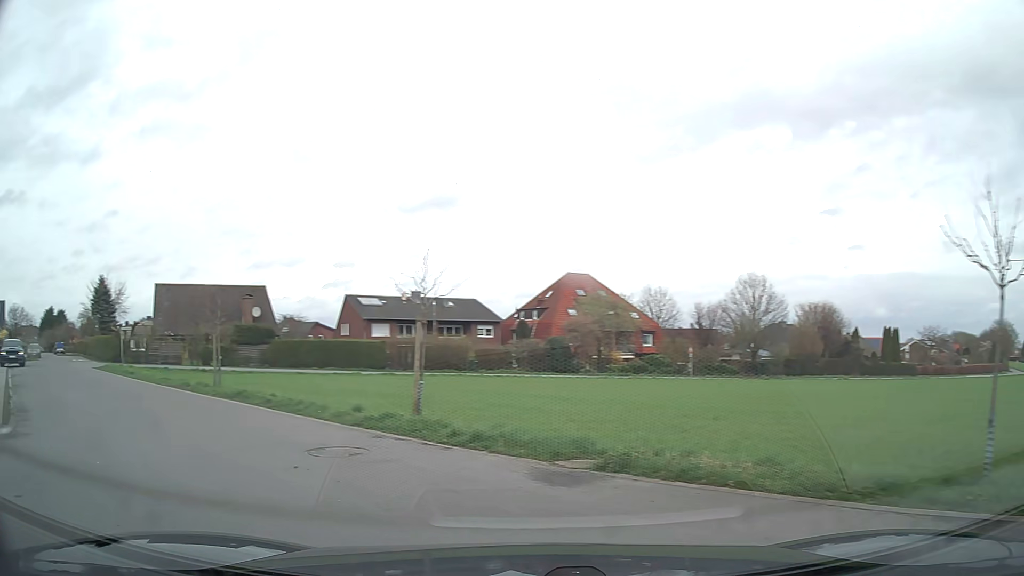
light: Day
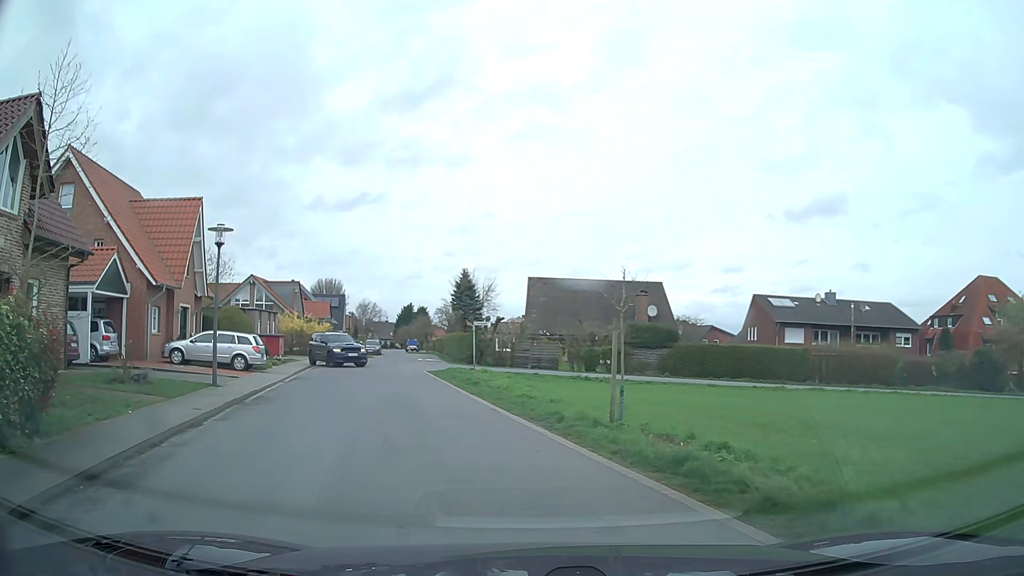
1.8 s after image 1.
(-3.4, +8.6) m; -33°
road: residential
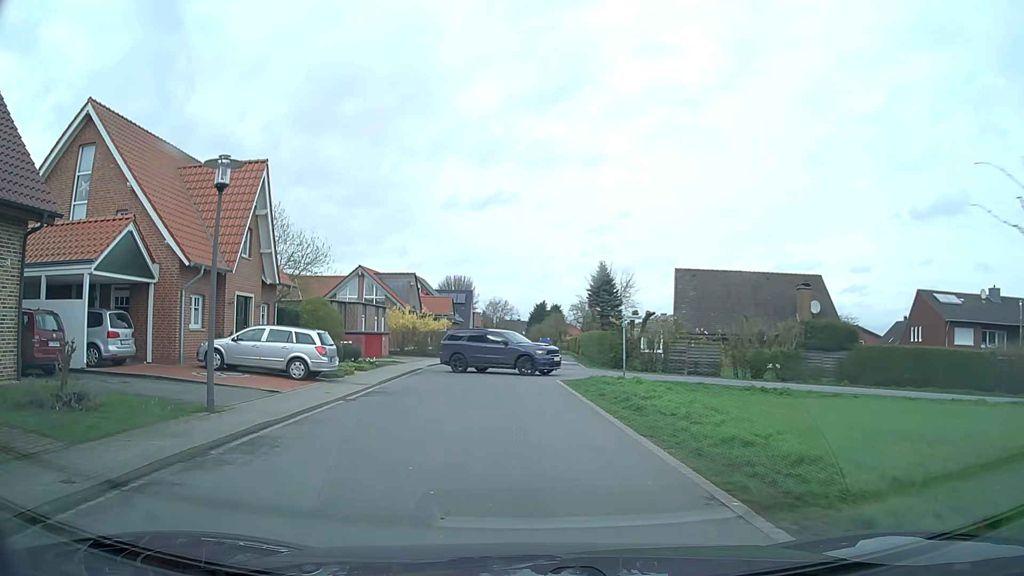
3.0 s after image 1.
(-0.8, +7.7) m; -11°
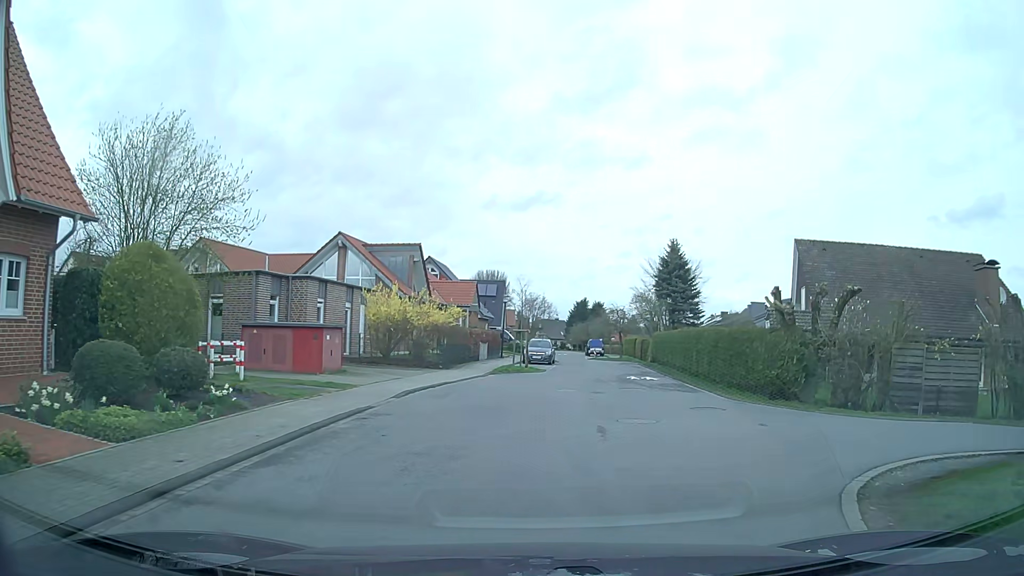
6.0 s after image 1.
(-1.2, +18.7) m; -4°
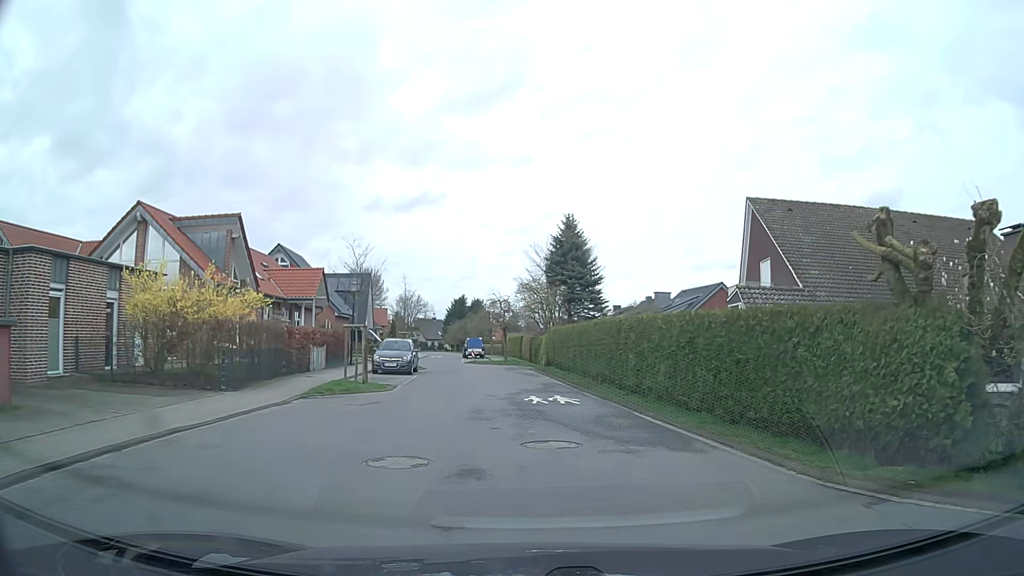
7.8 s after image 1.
(+1.0, +11.4) m; +11°
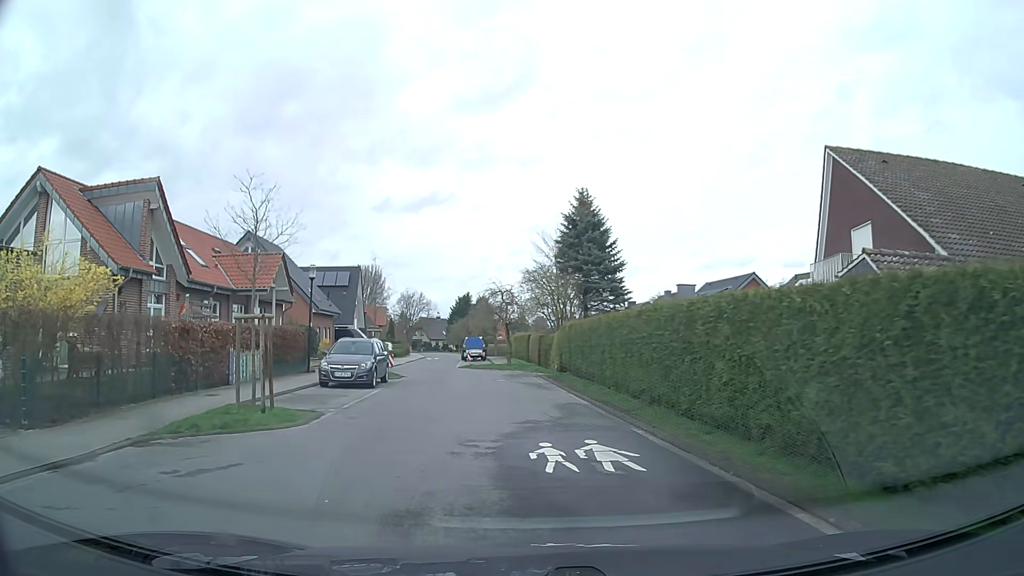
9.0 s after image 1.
(0.0, +8.3) m; 0°
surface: asphalt
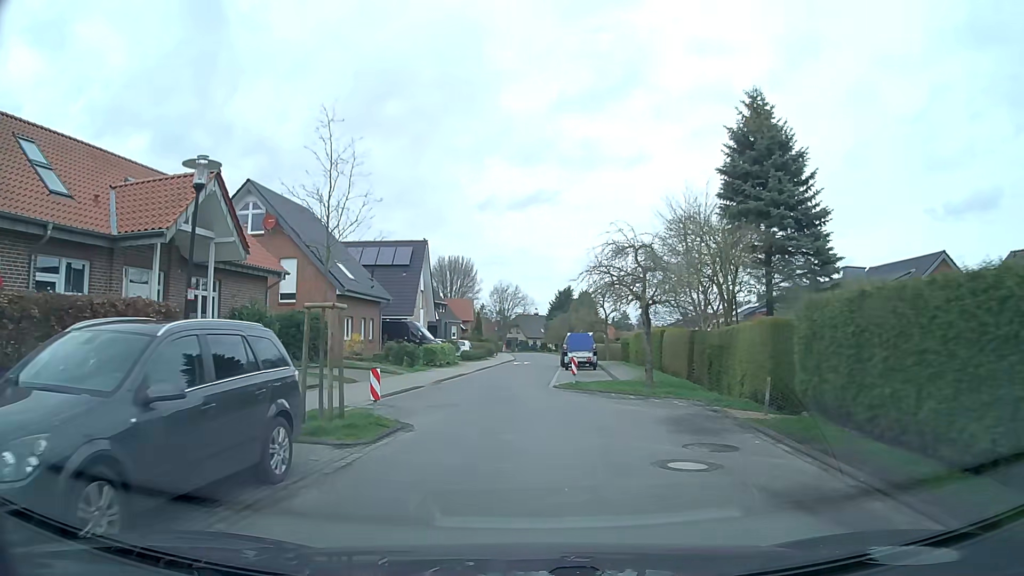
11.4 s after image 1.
(-1.5, +17.2) m; -9°
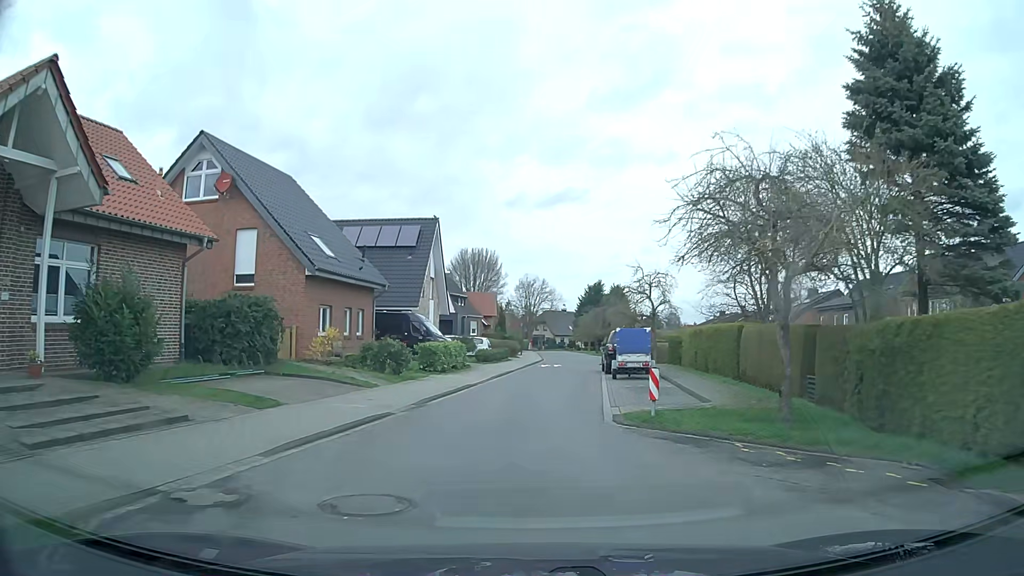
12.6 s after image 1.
(-0.2, +8.8) m; -2°
